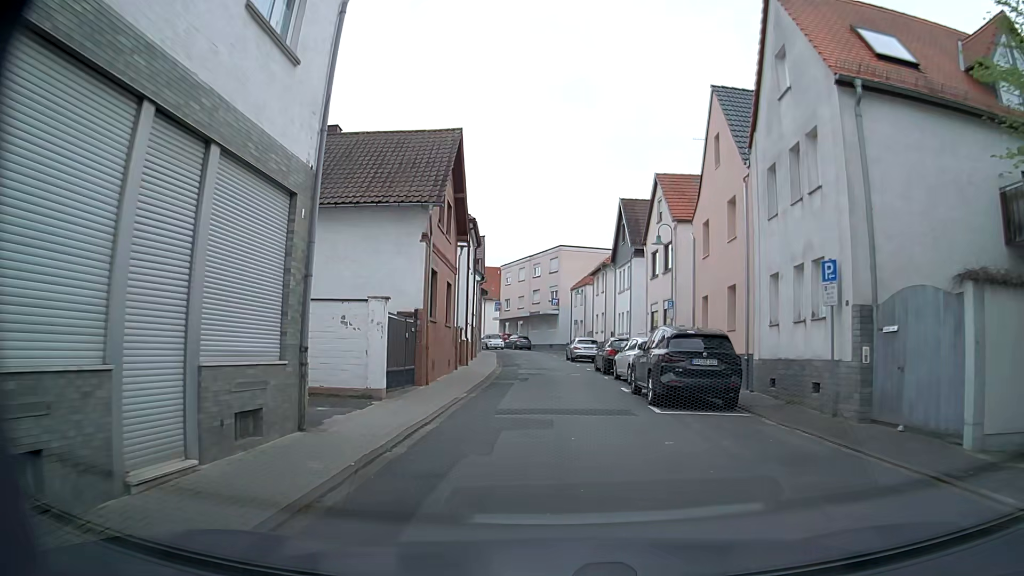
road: residential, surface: asphalt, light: Day
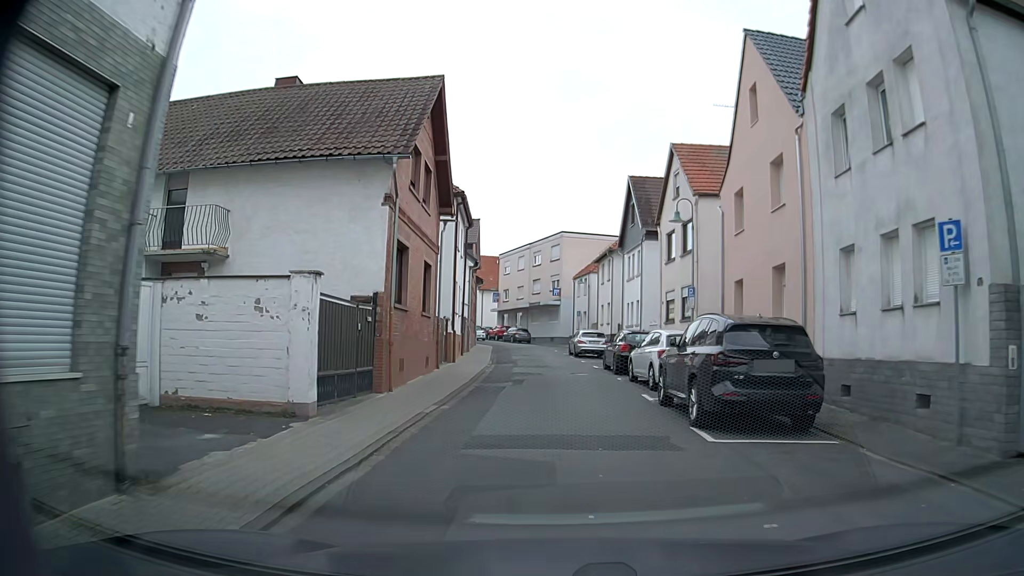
(+0.1, +4.3) m; +2°
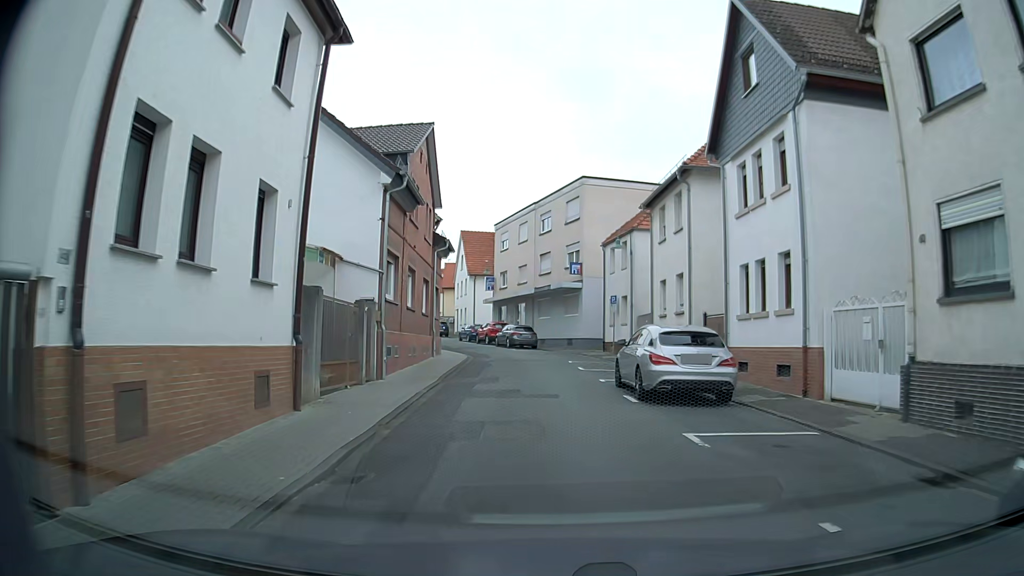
(-0.7, +21.9) m; -3°
